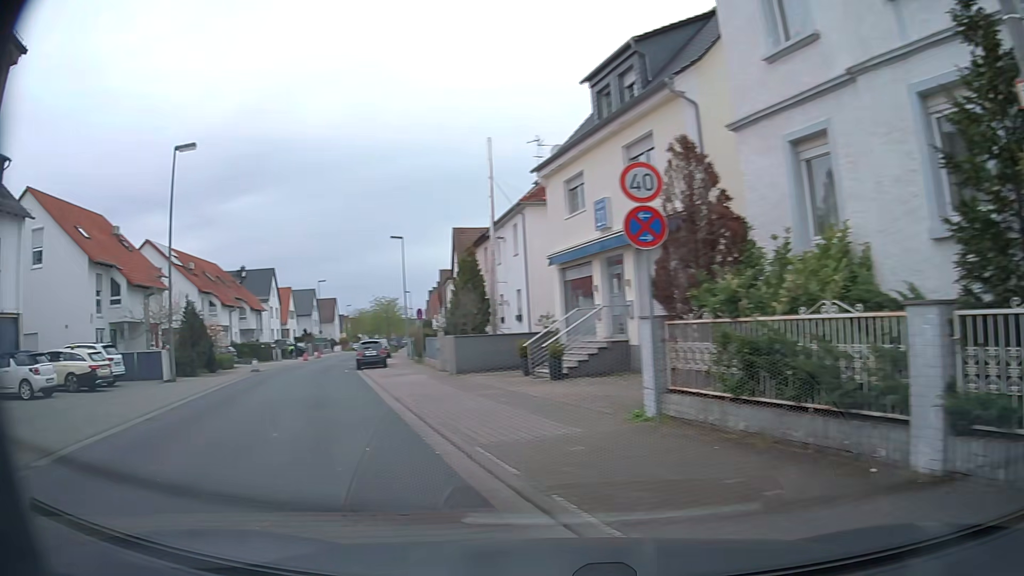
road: unclassified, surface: paving_stones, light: Day
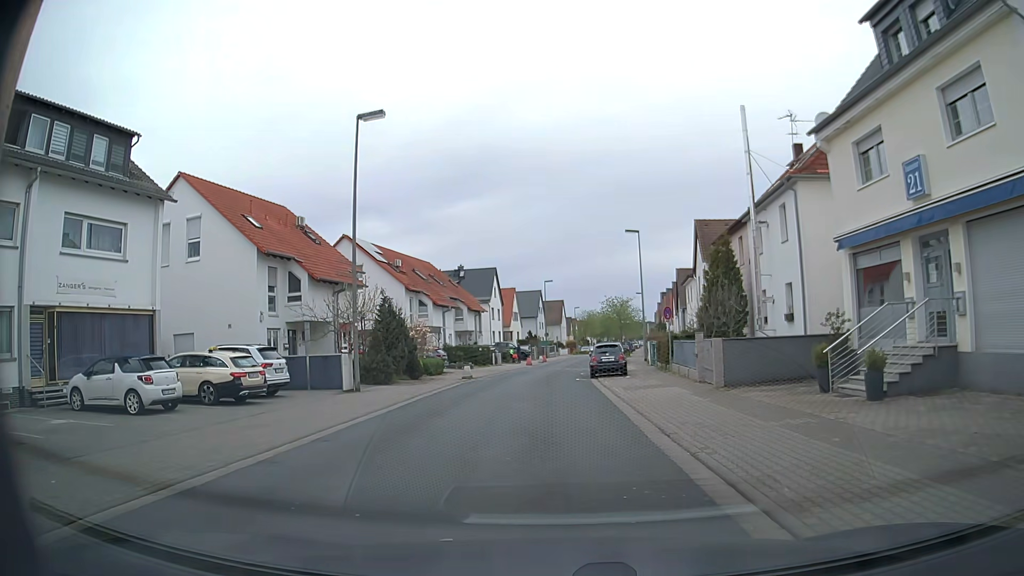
(-1.4, +5.3) m; -20°
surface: asphalt
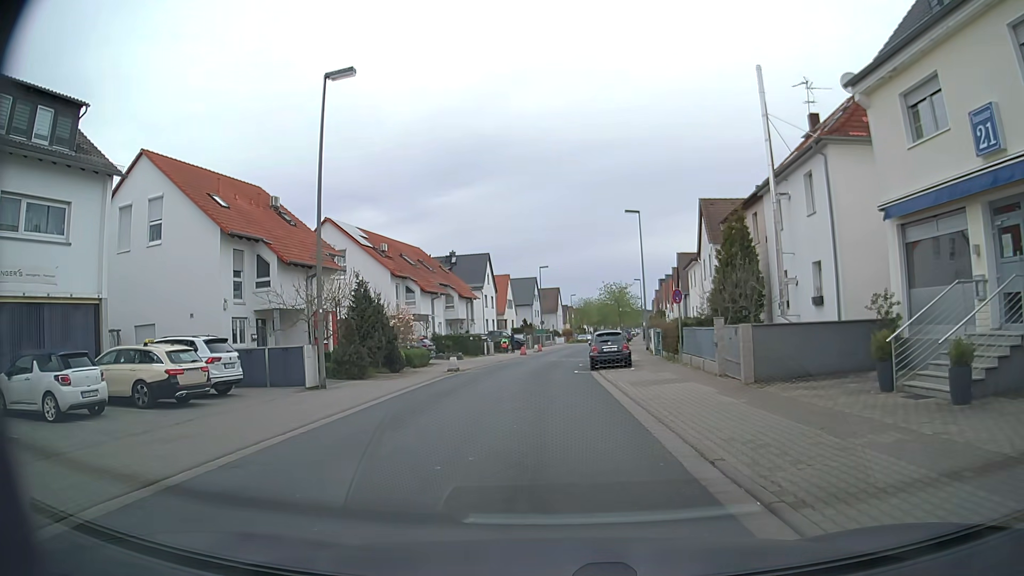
(0.0, +3.3) m; 0°
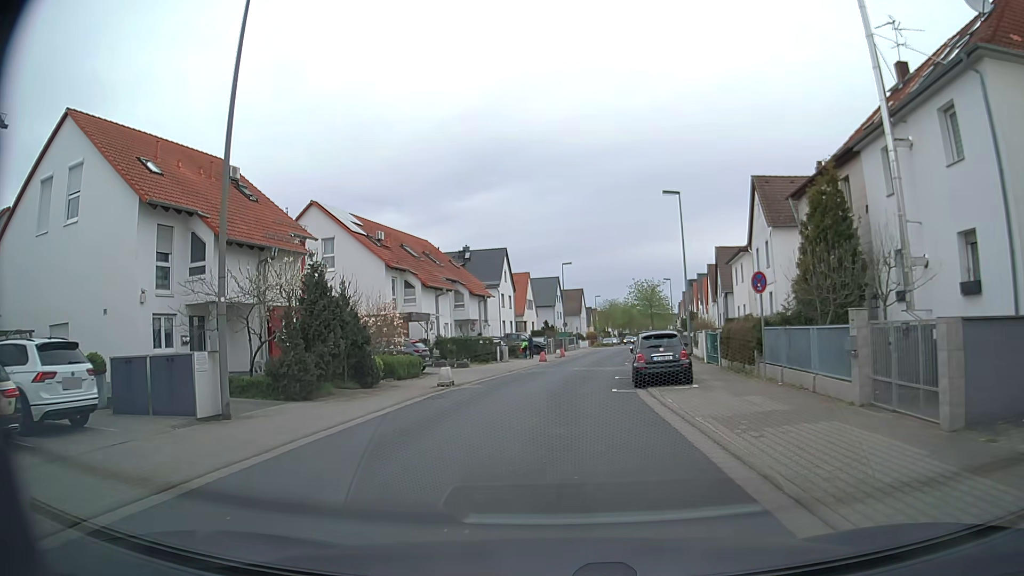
(-0.2, +8.0) m; -2°
